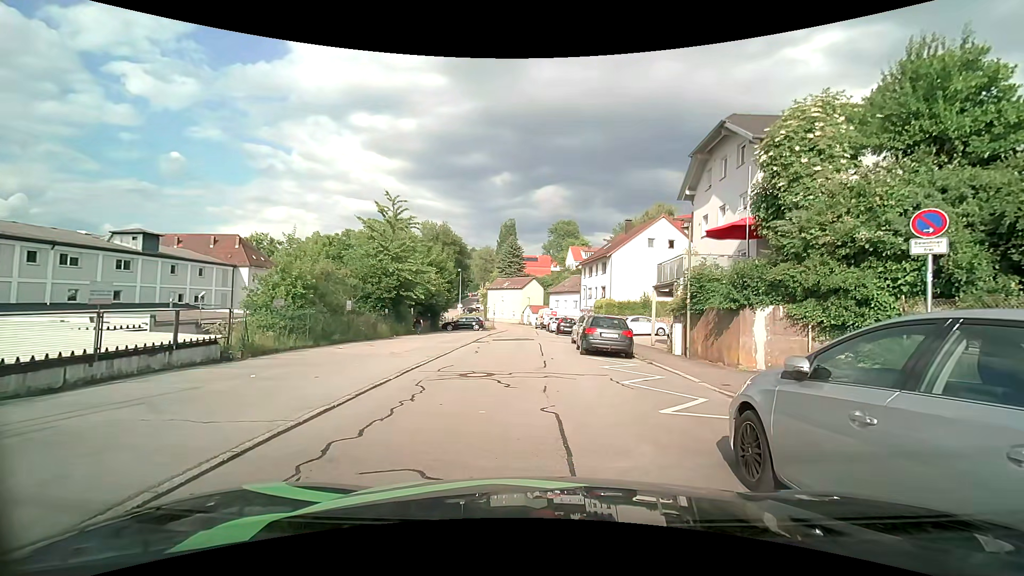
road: residential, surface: asphalt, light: Day
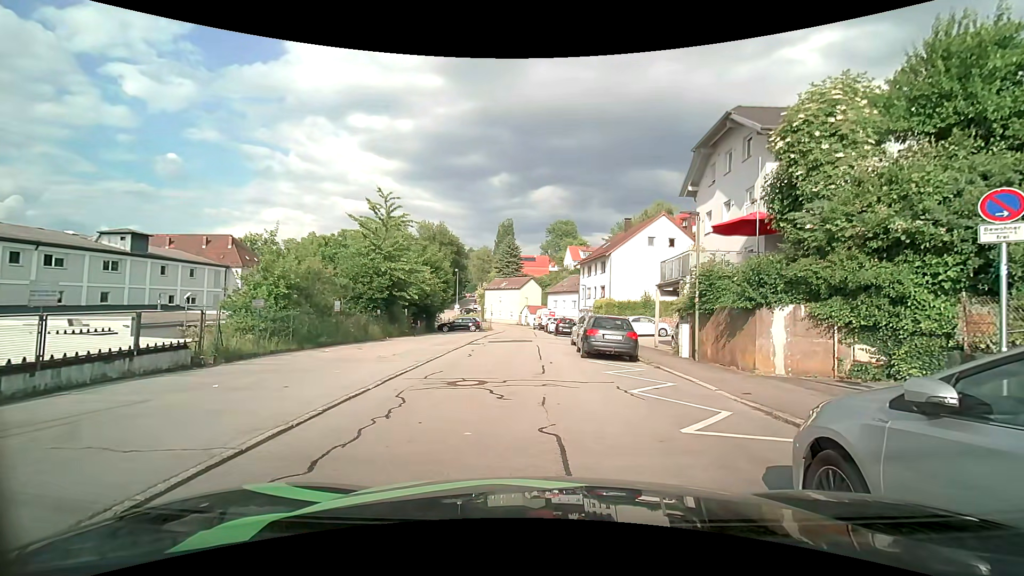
(0.0, +1.2) m; 0°
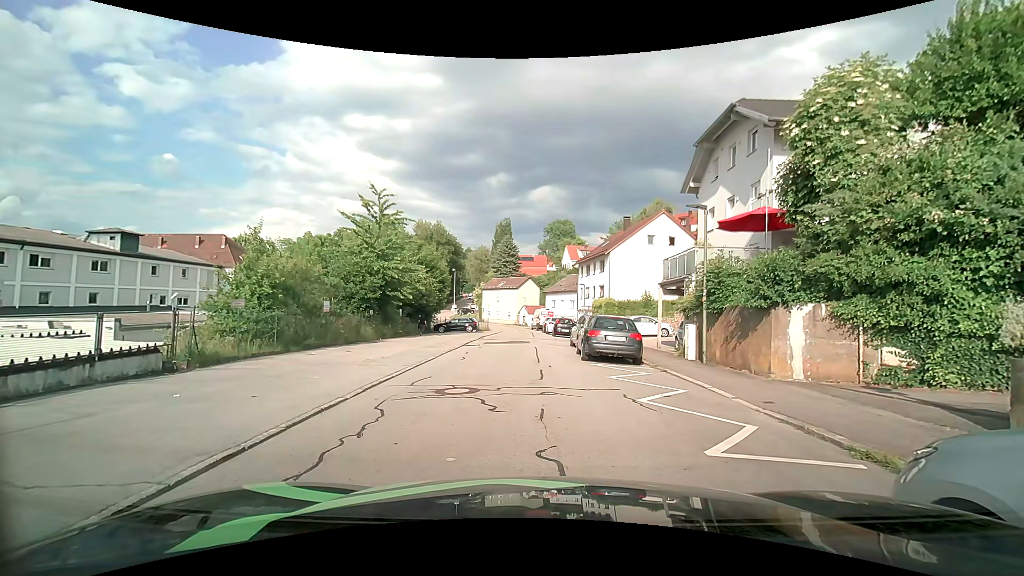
(0.0, +1.0) m; 0°
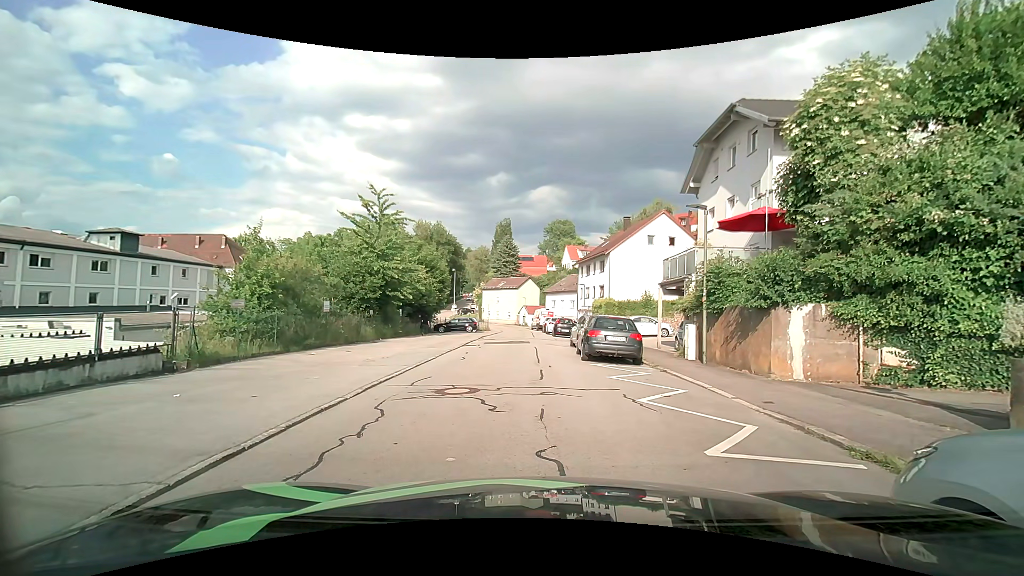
(0.0, 0.0) m; 0°
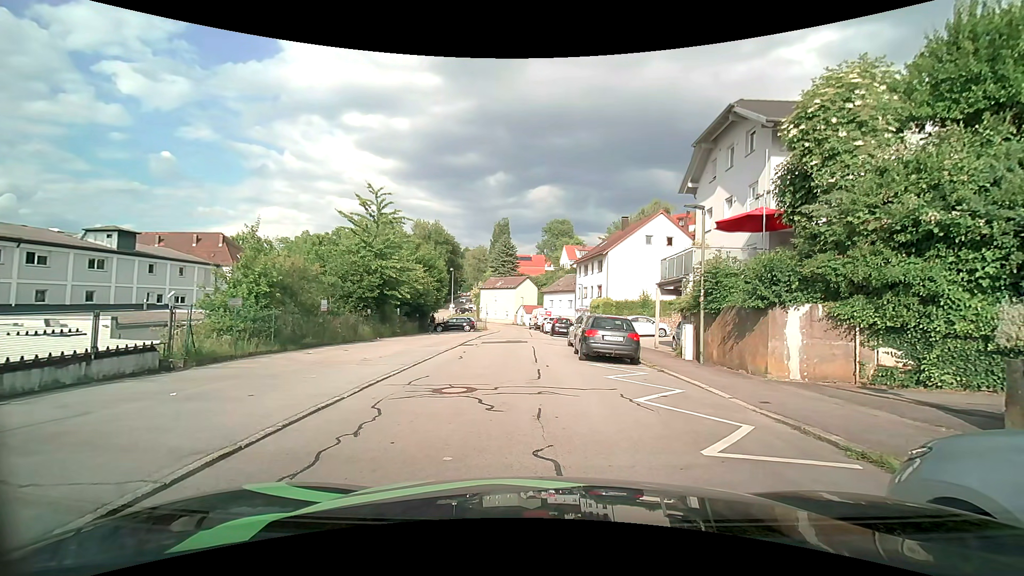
(0.0, 0.0) m; 0°
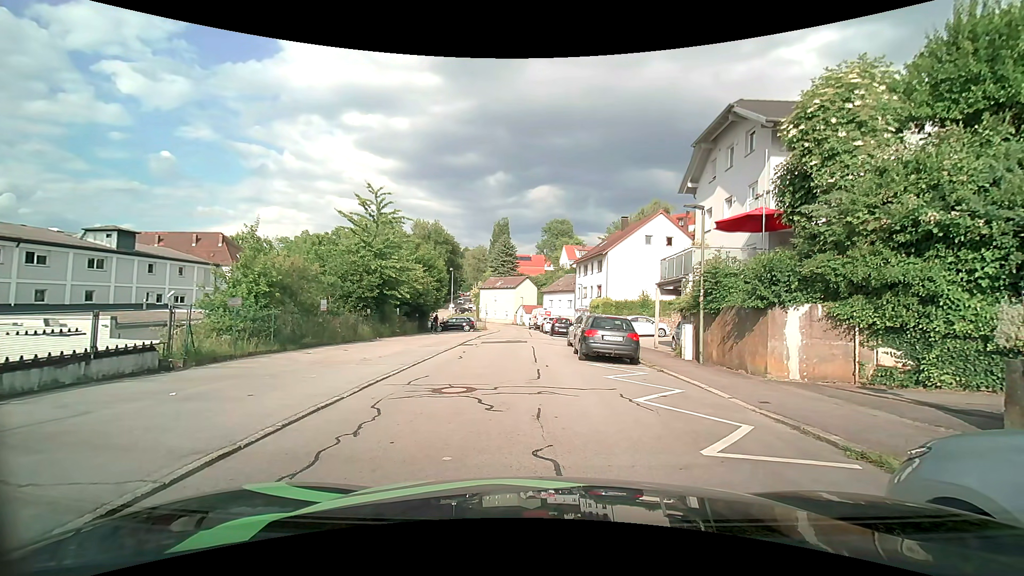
(0.0, 0.0) m; 0°
